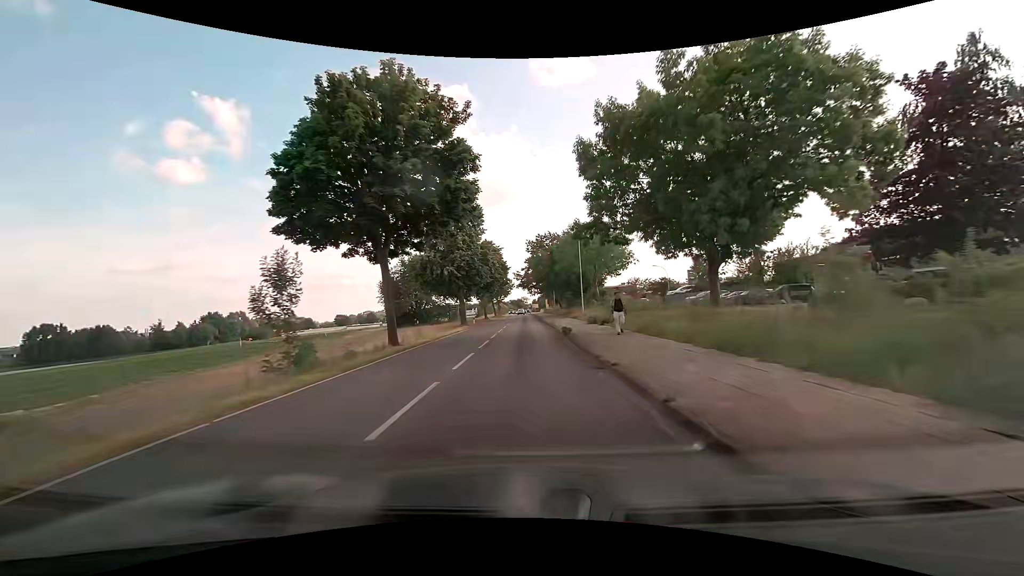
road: secondary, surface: asphalt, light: Day
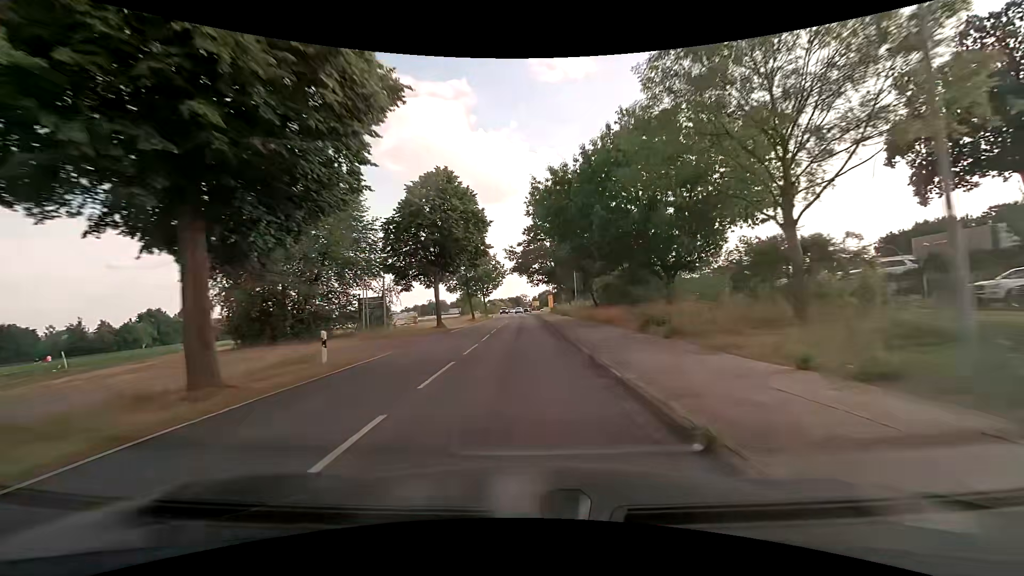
(-0.1, +39.6) m; 0°
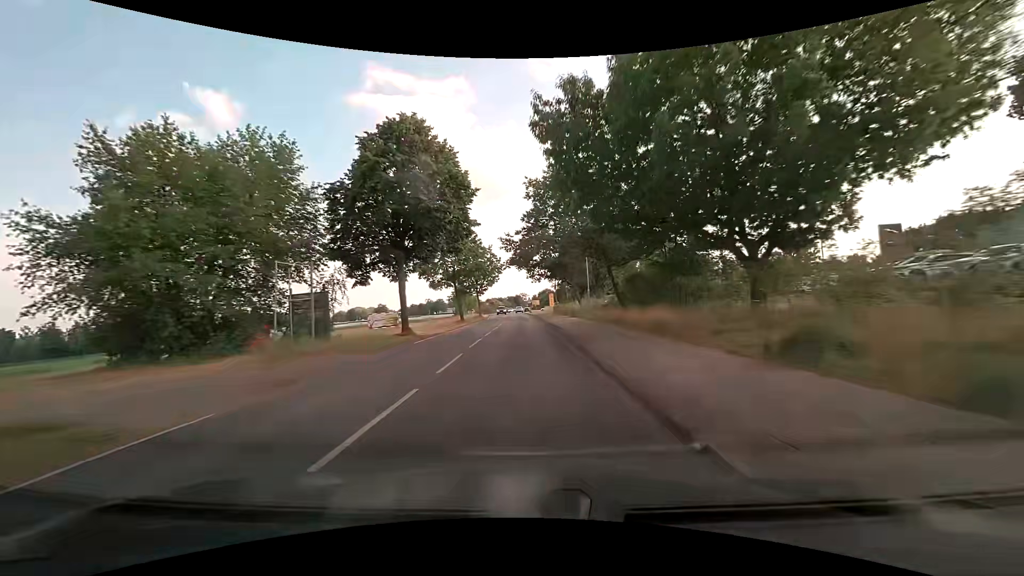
(0.0, +10.2) m; 0°
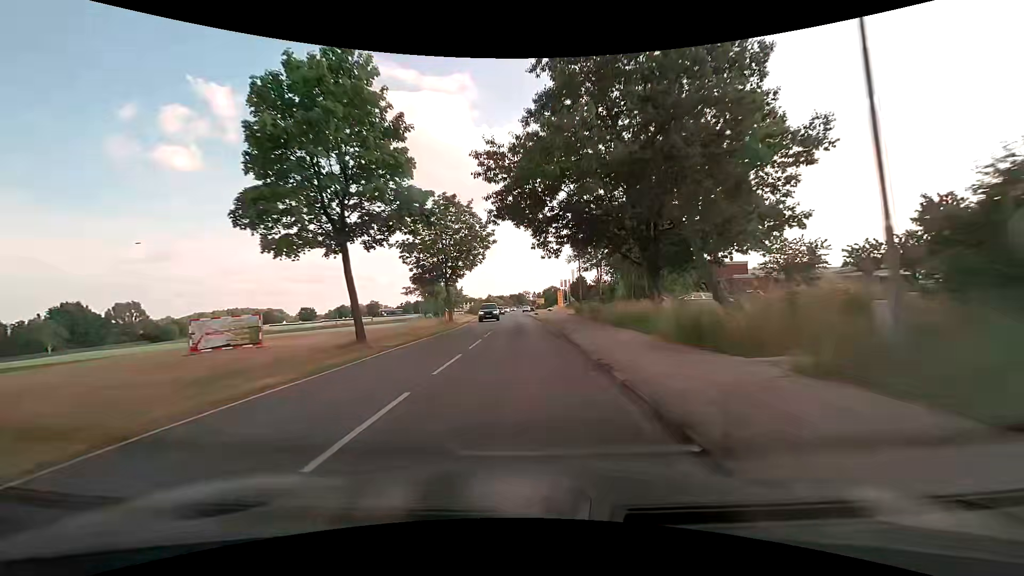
(+0.1, +31.0) m; 0°
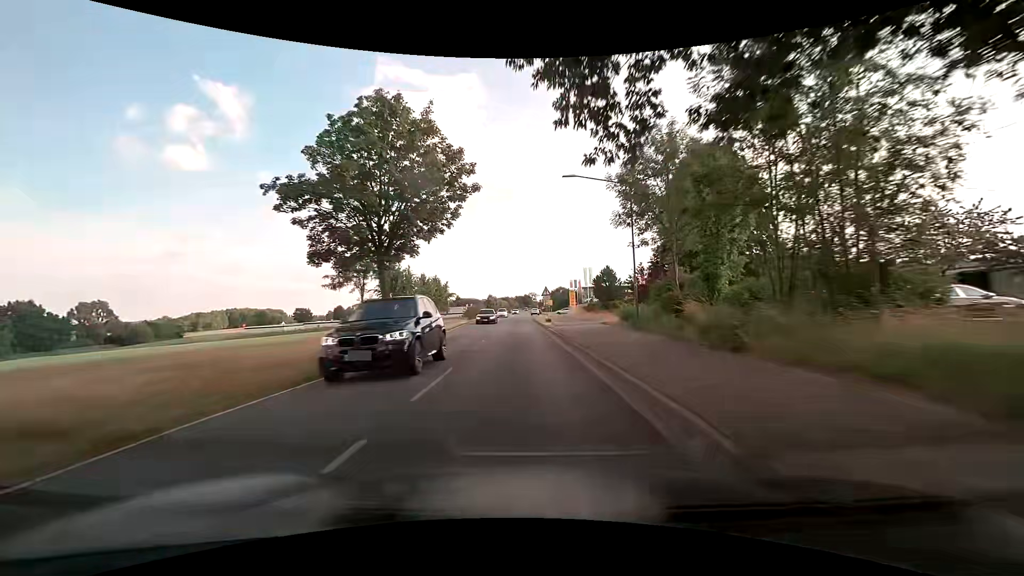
(-0.1, +20.9) m; -1°
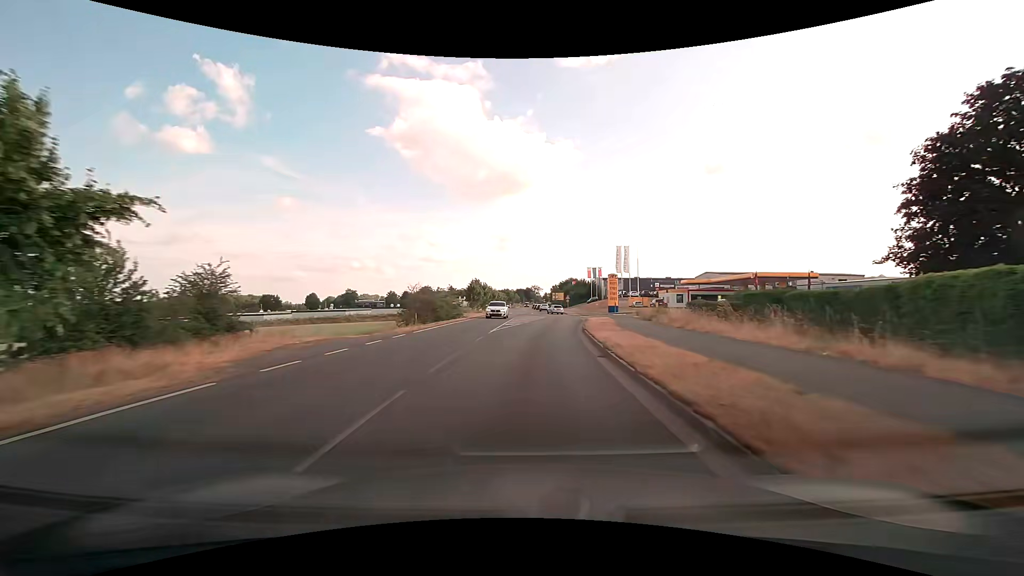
(-1.1, +52.2) m; 0°
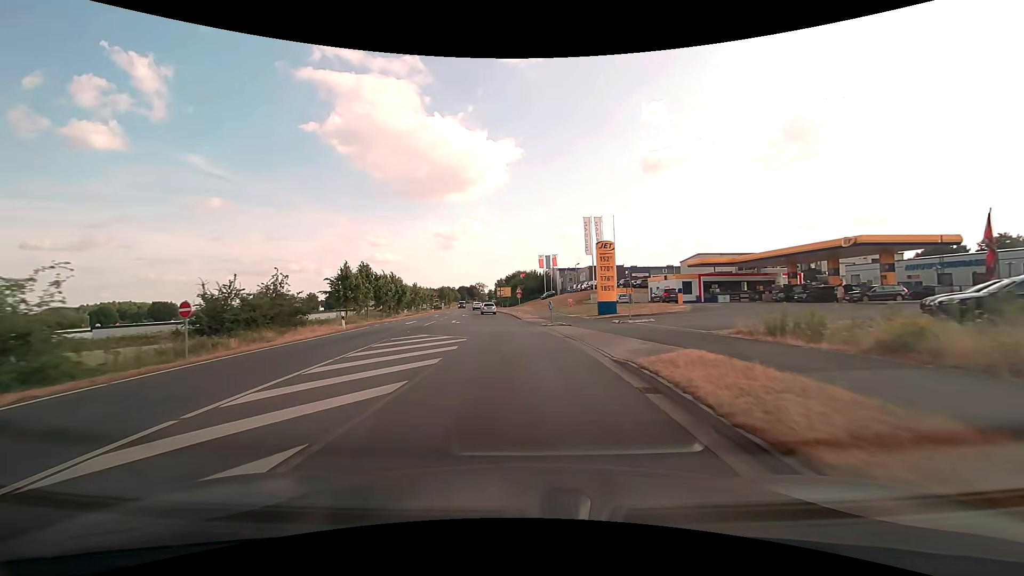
(+2.2, +35.7) m; +6°
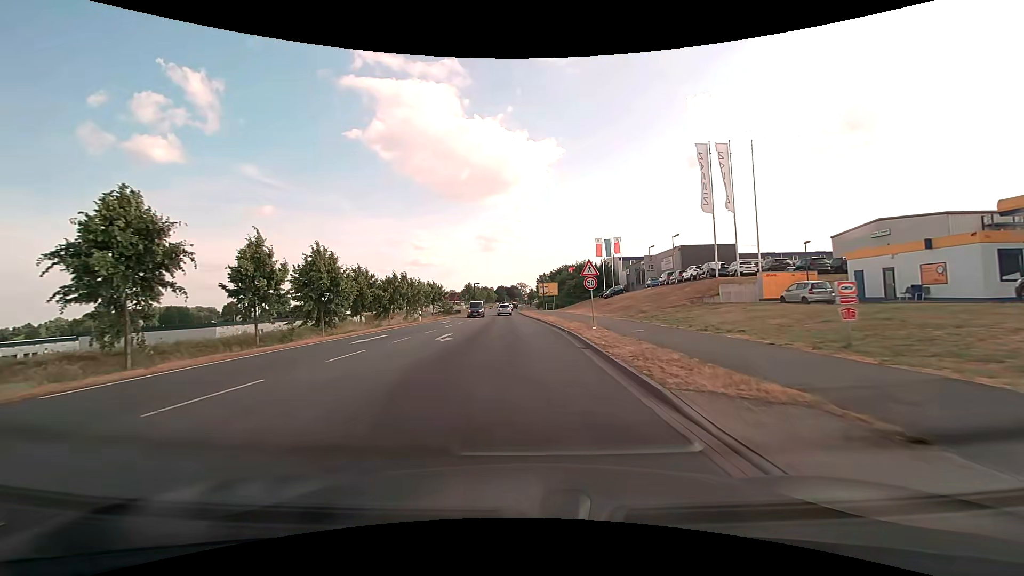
(-1.6, +36.4) m; -5°
(0, +10) (0, +20) (0, +30) (-1, +40) (-2, +50) (-2, +60) (-3, +70) (-3, +80) (-3, +90) (-3, +100) m
